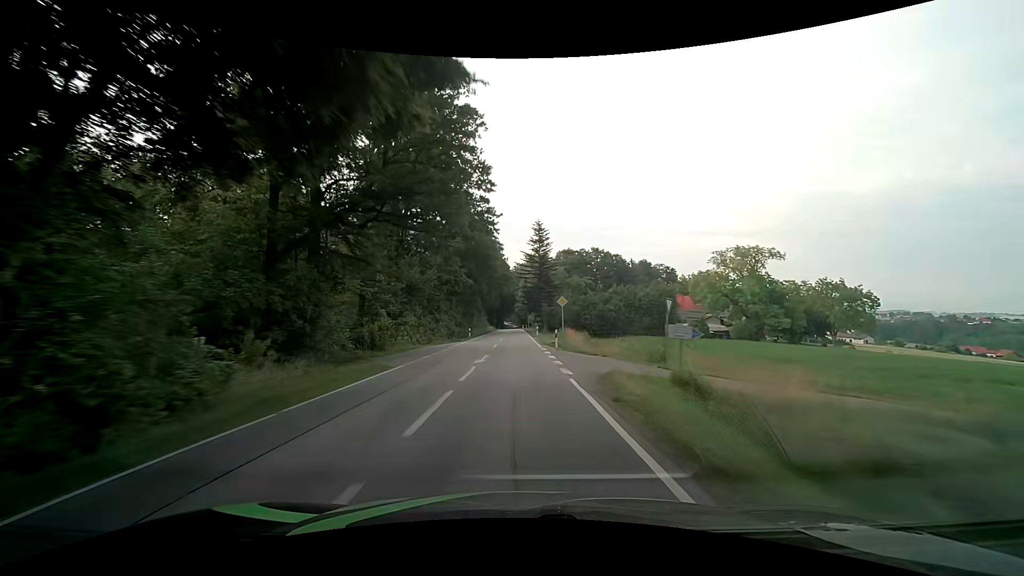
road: secondary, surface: asphalt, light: Day
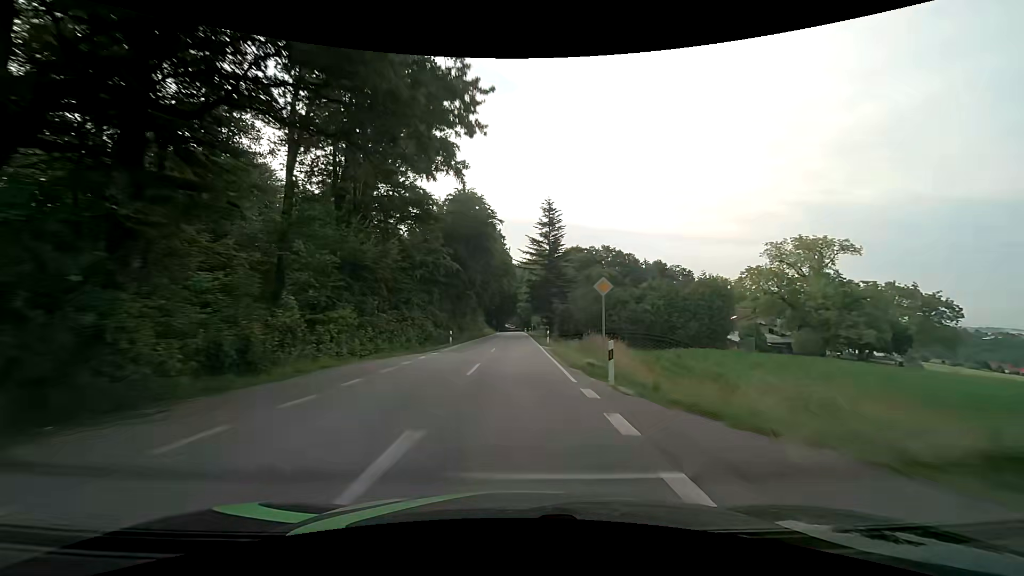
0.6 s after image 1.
(0.0, +16.3) m; 0°
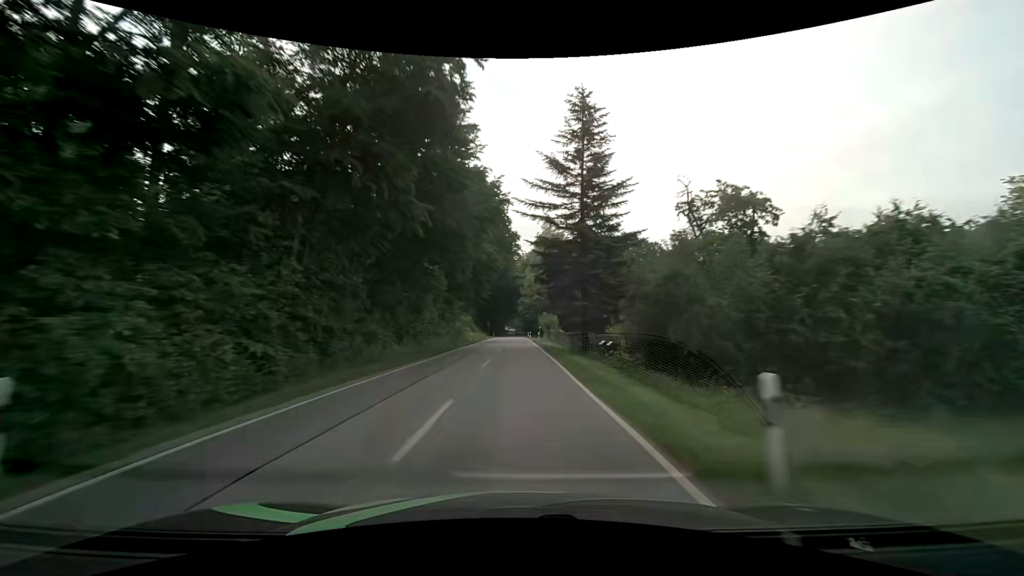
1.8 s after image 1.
(+0.2, +32.3) m; 0°
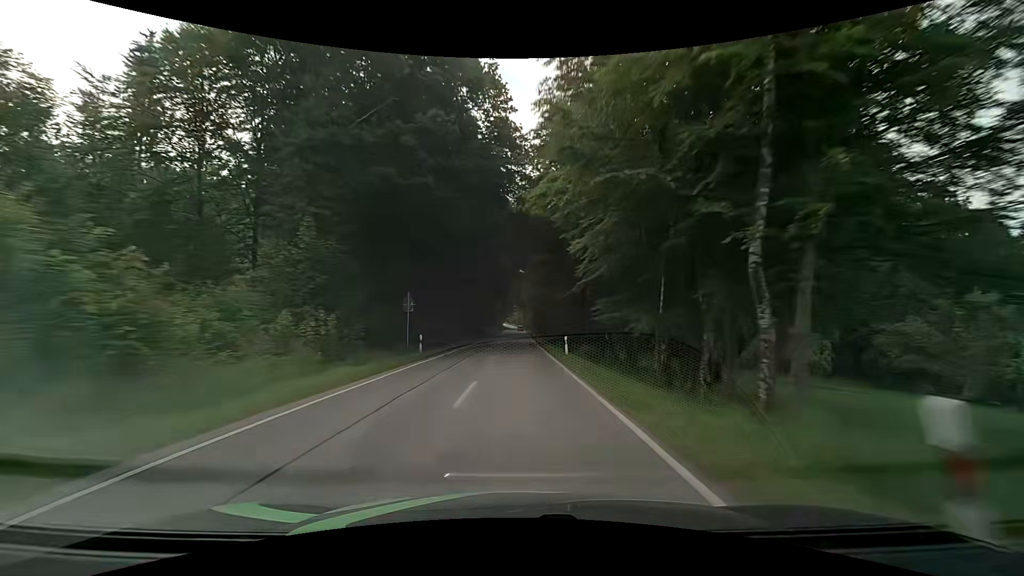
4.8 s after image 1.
(0.0, +80.0) m; 0°
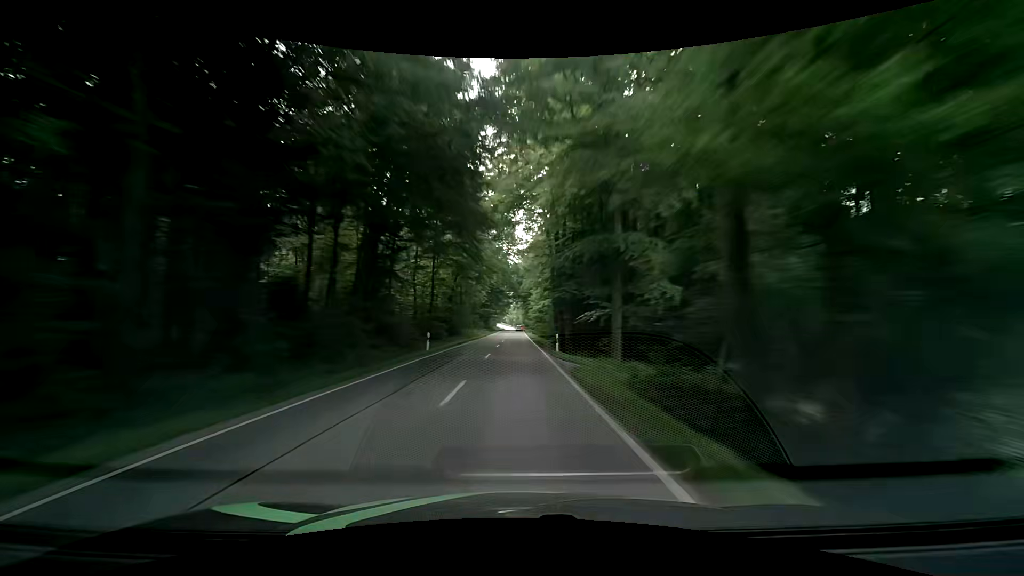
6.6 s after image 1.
(+0.4, +47.7) m; 0°
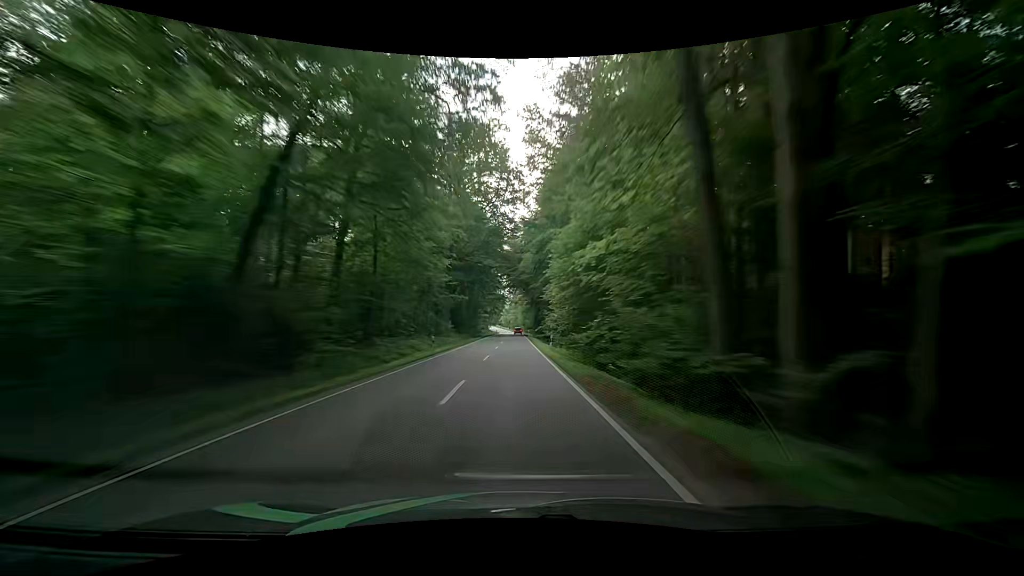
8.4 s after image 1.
(+0.2, +47.5) m; 0°
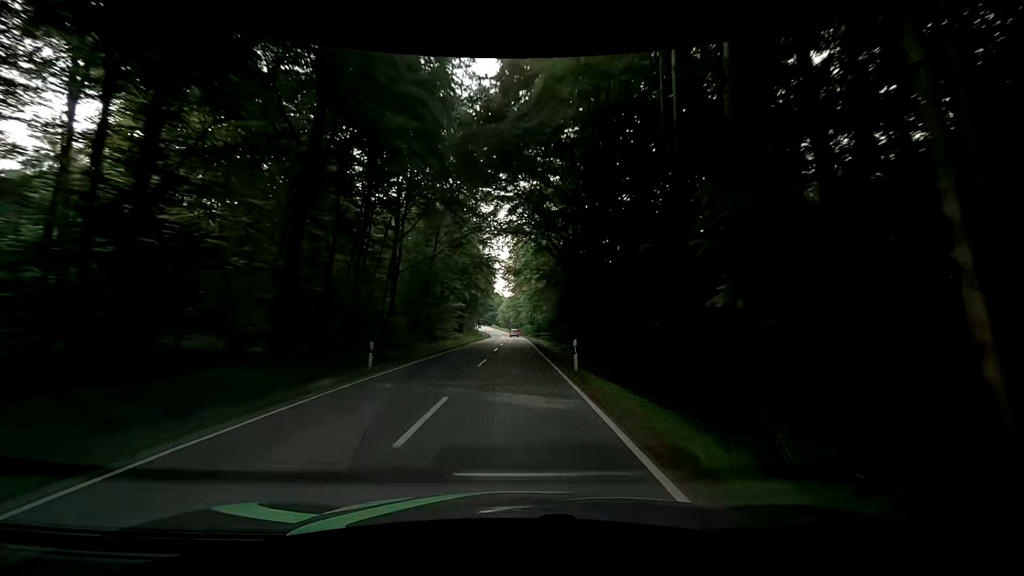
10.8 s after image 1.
(+0.1, +63.2) m; 0°
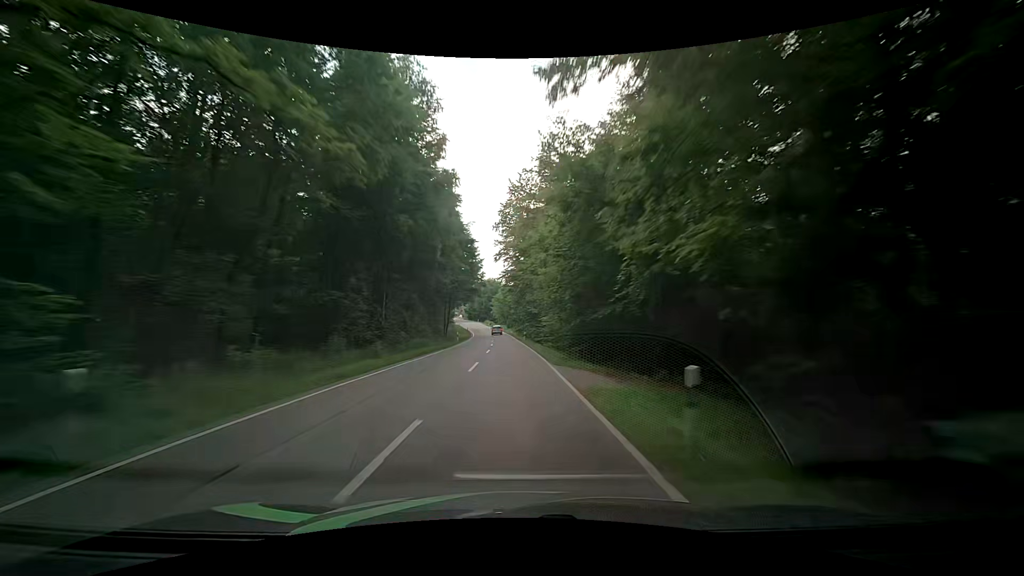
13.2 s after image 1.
(+0.1, +61.5) m; 0°
(0, +10) (0, +20) (0, +30) (-1, +40) (-1, +50) (-2, +60) (-3, +70) (-3, +80) (-4, +90) (-5, +100) m
